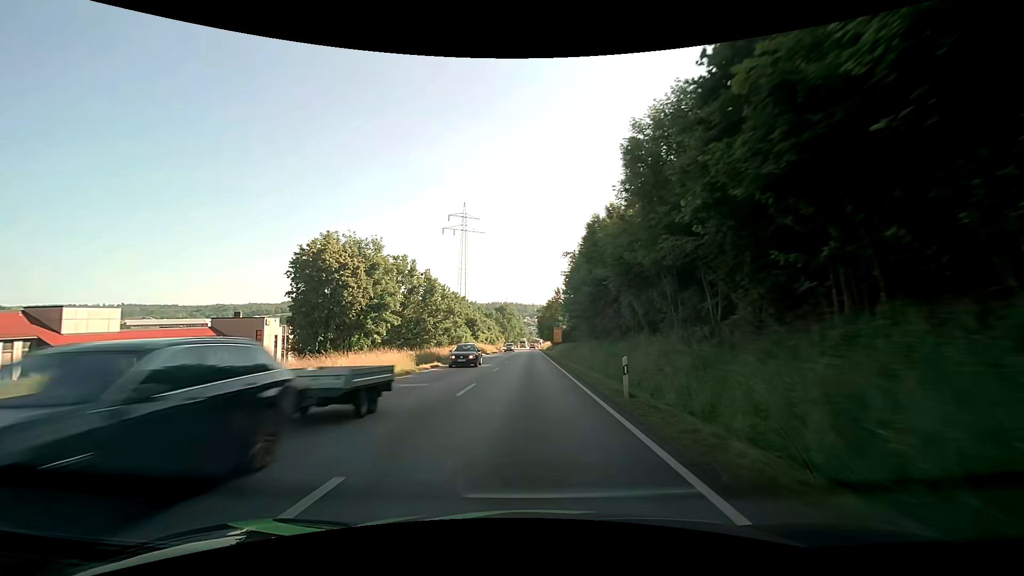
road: primary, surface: asphalt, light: Day
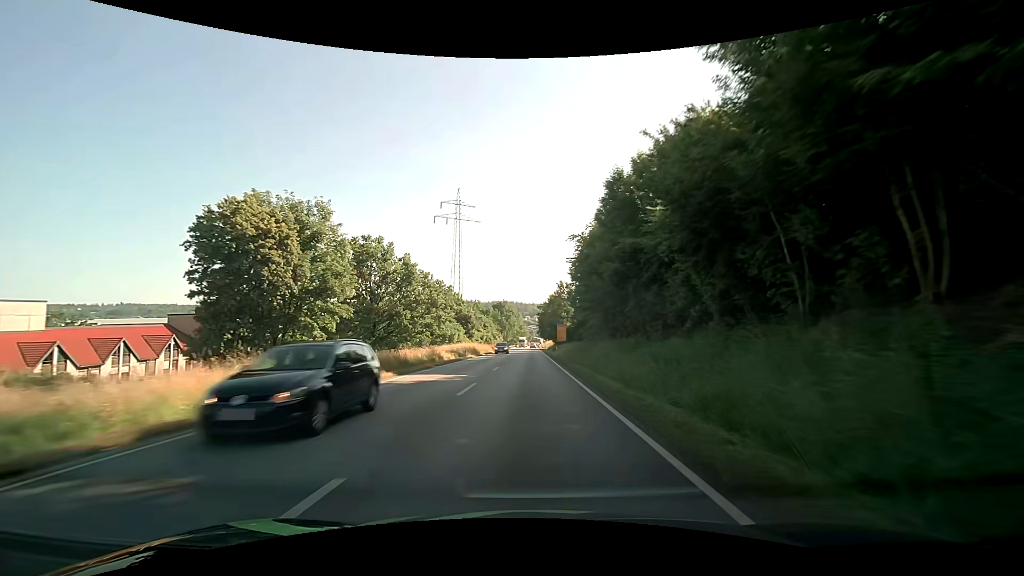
(0.0, +12.1) m; 0°
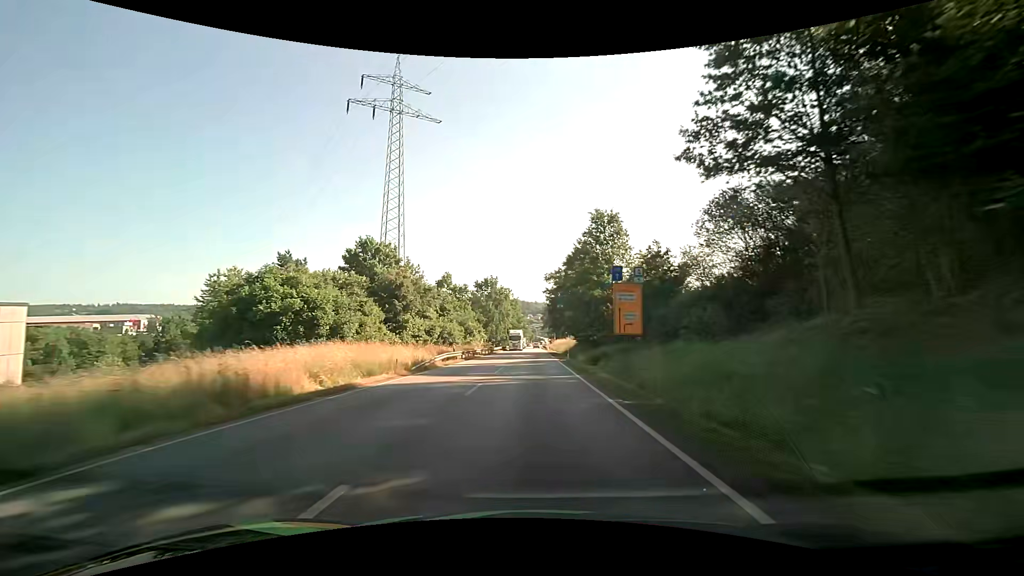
(-0.1, +60.2) m; 0°
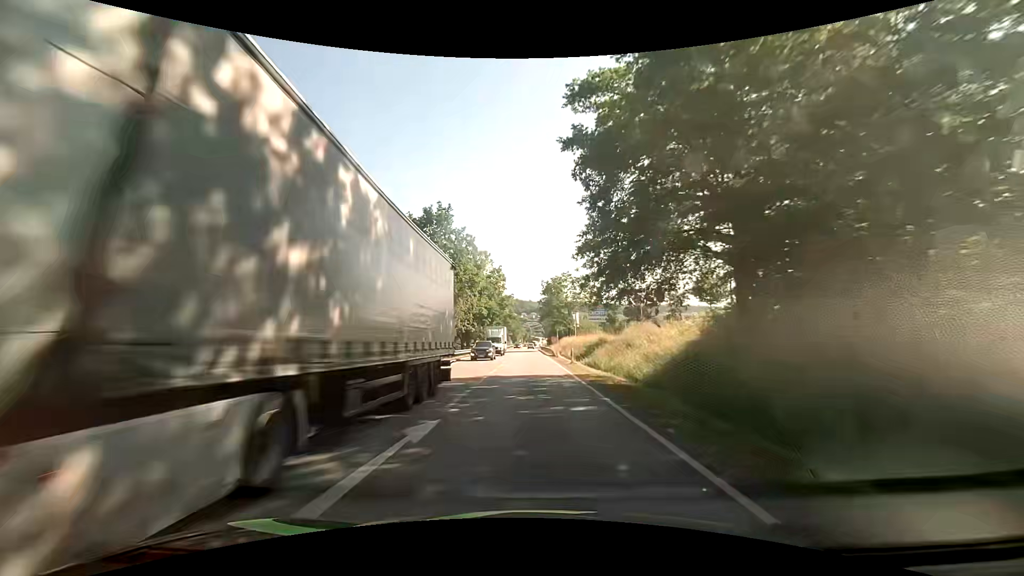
(+0.4, +58.0) m; +1°
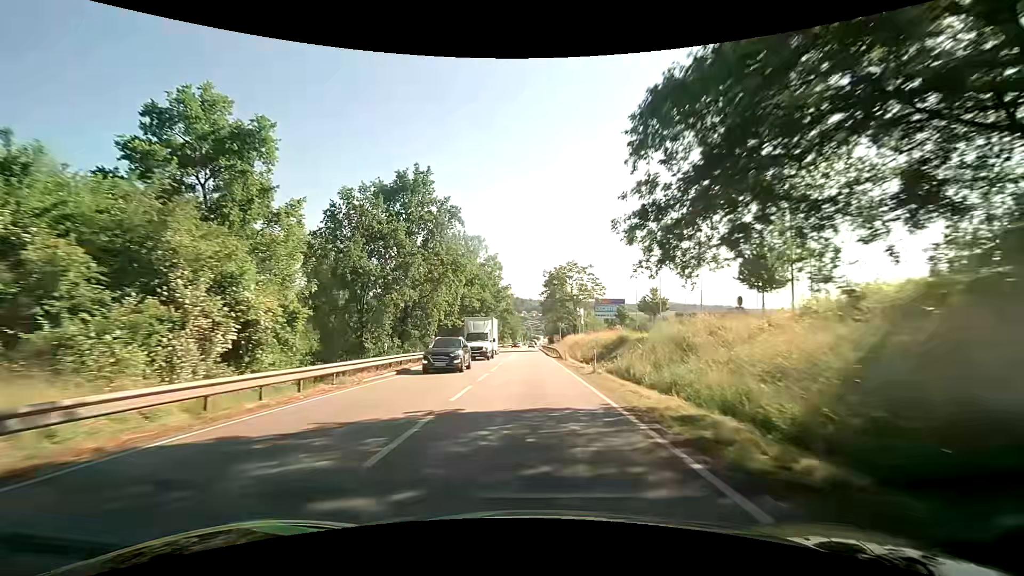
(0.0, +11.1) m; 0°
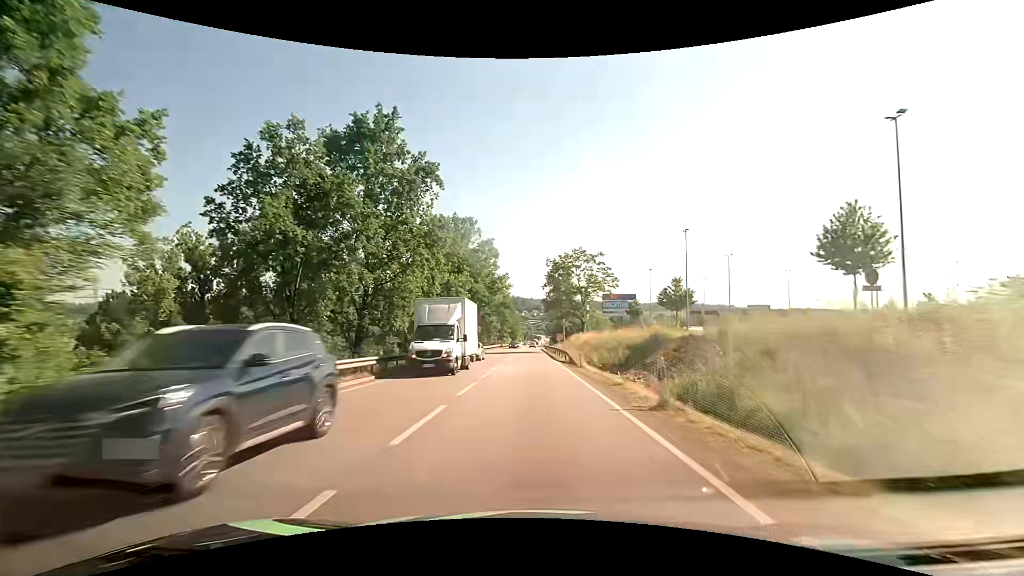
(0.0, +10.7) m; 0°
